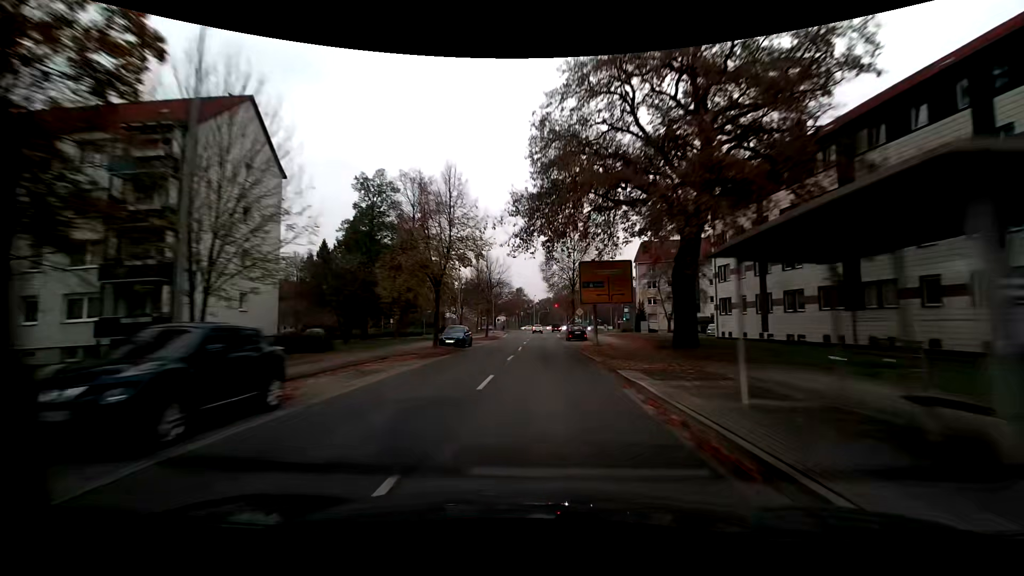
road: residential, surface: asphalt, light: Day
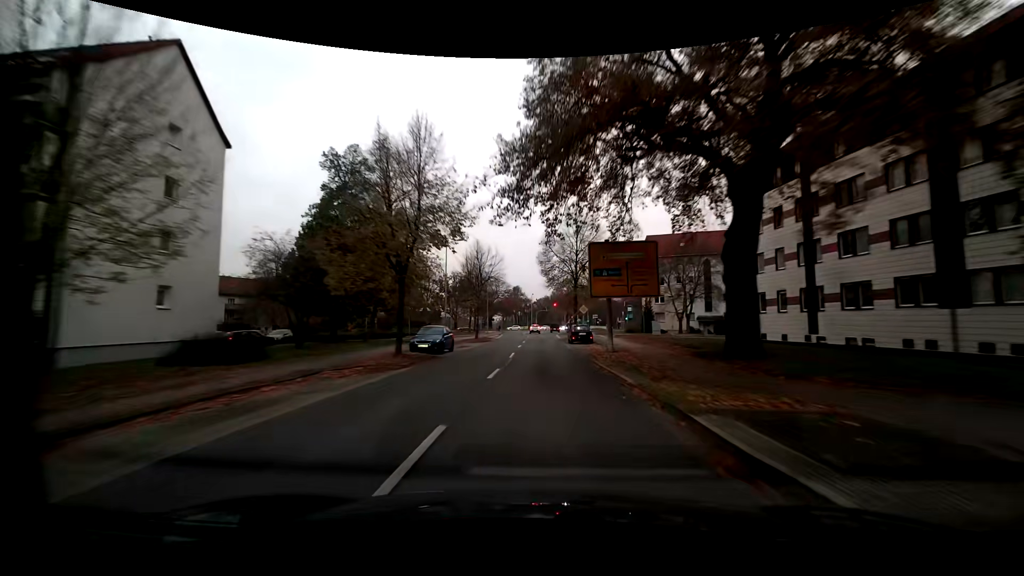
(0.0, +6.9) m; 0°
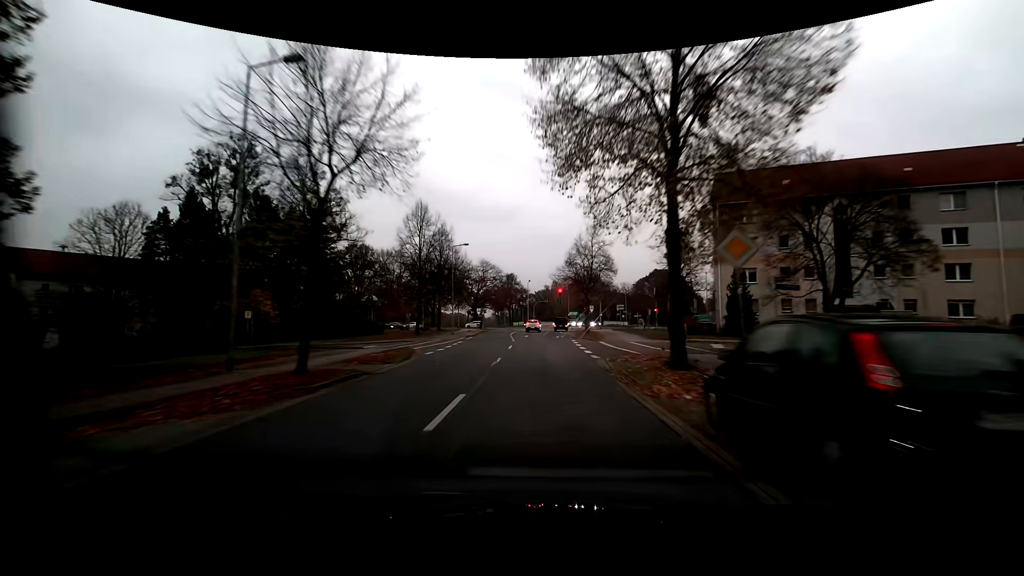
(+0.4, +33.4) m; 0°
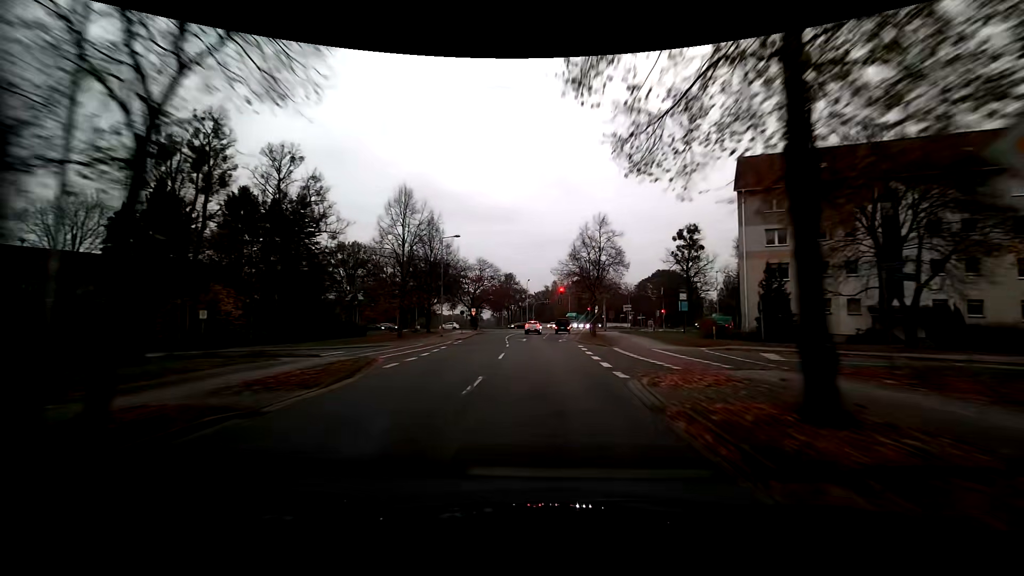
(0.0, +5.7) m; 0°
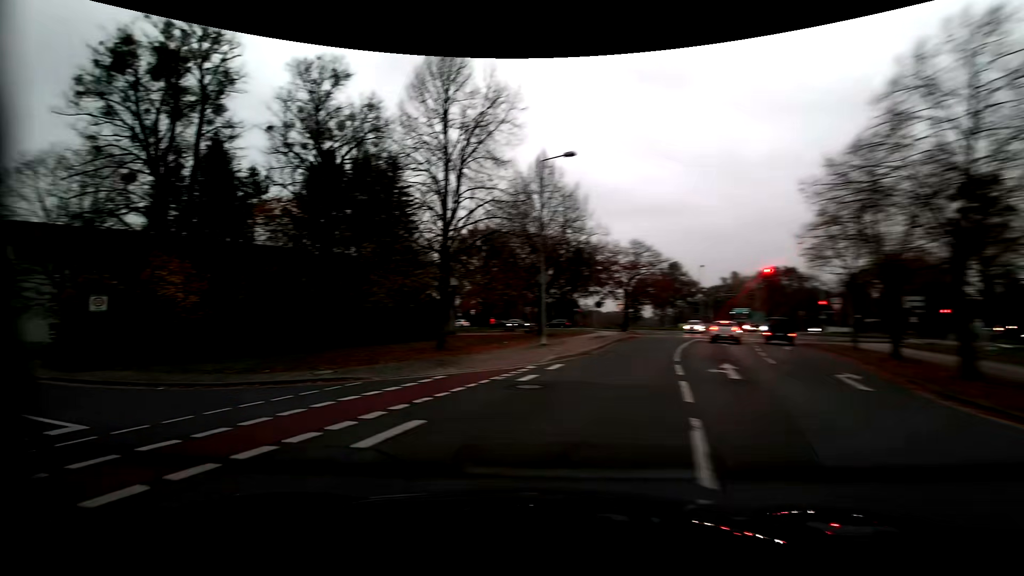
(-0.8, +22.3) m; -17°
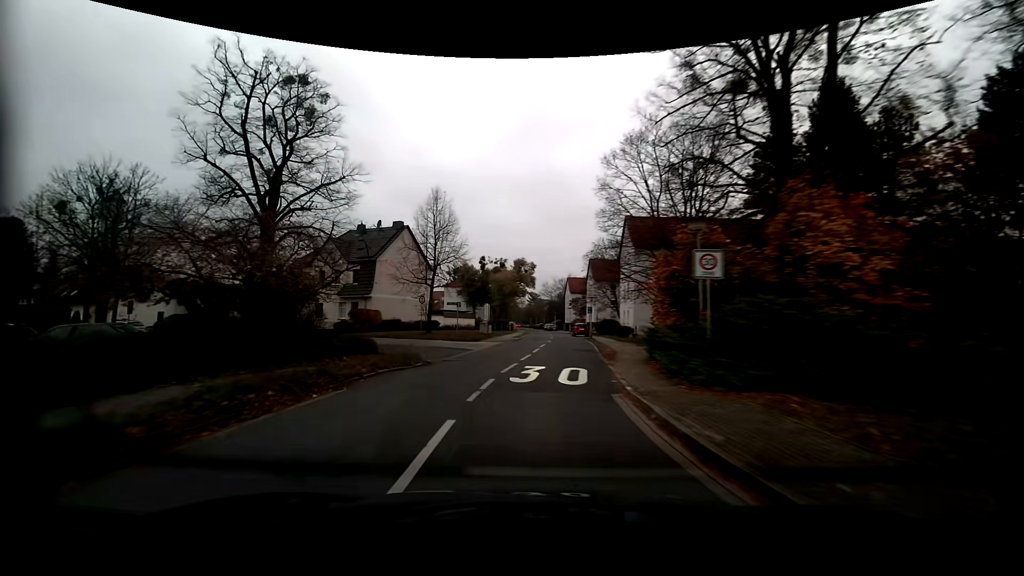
(-8.9, +11.6) m; -61°
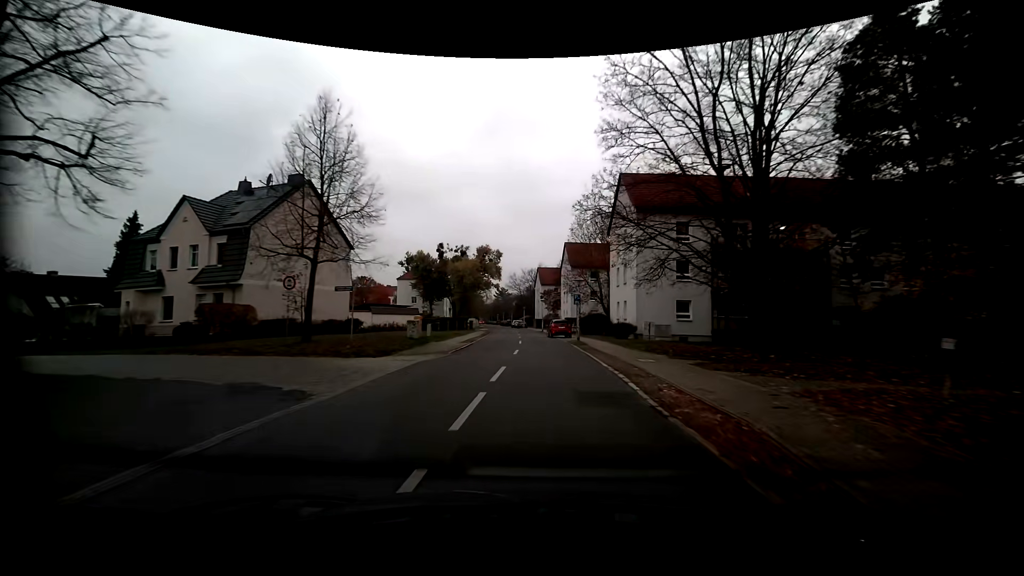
(+0.4, +15.5) m; +3°
